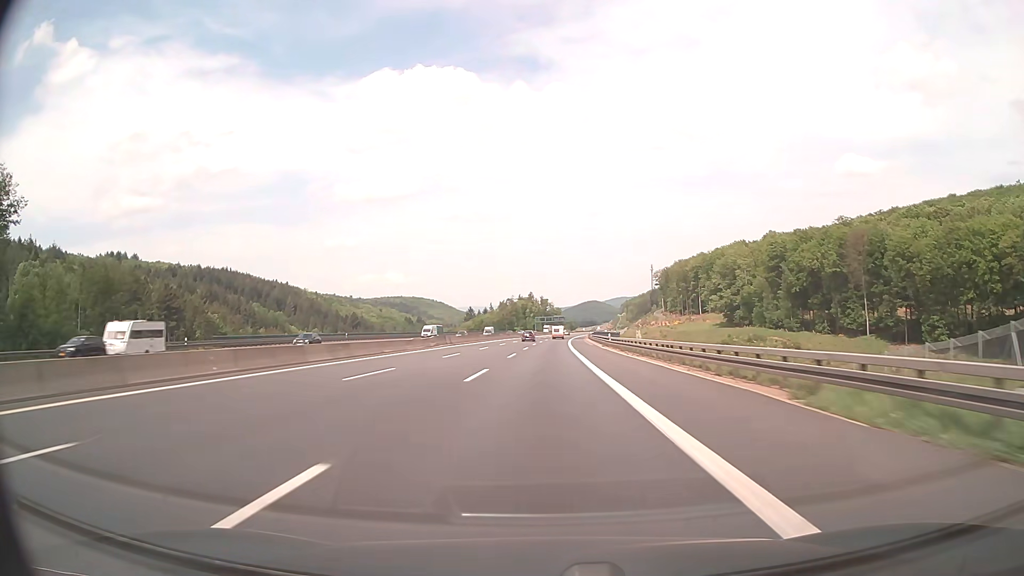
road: motorway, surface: asphalt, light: Day
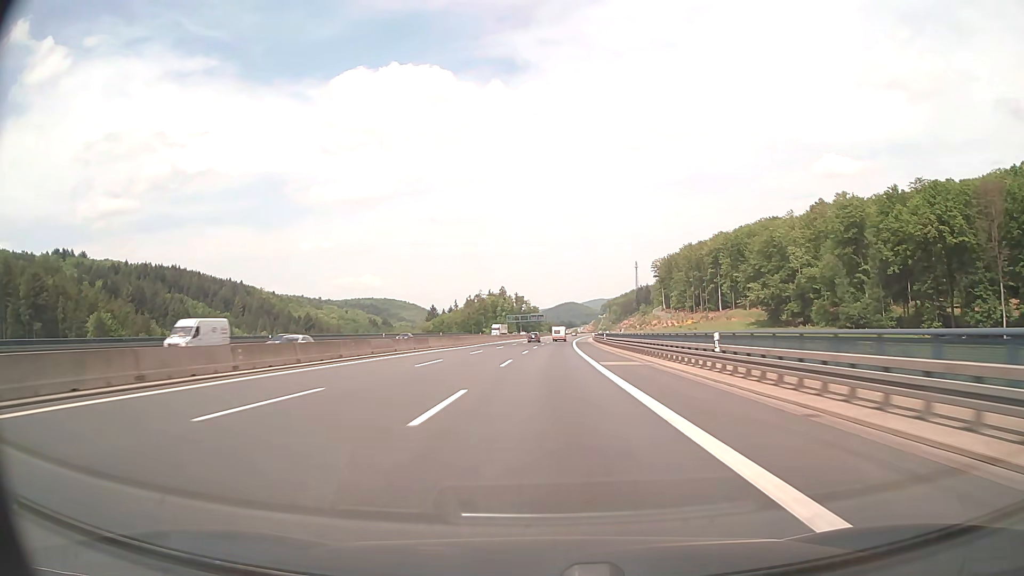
(+1.0, +80.2) m; +2°
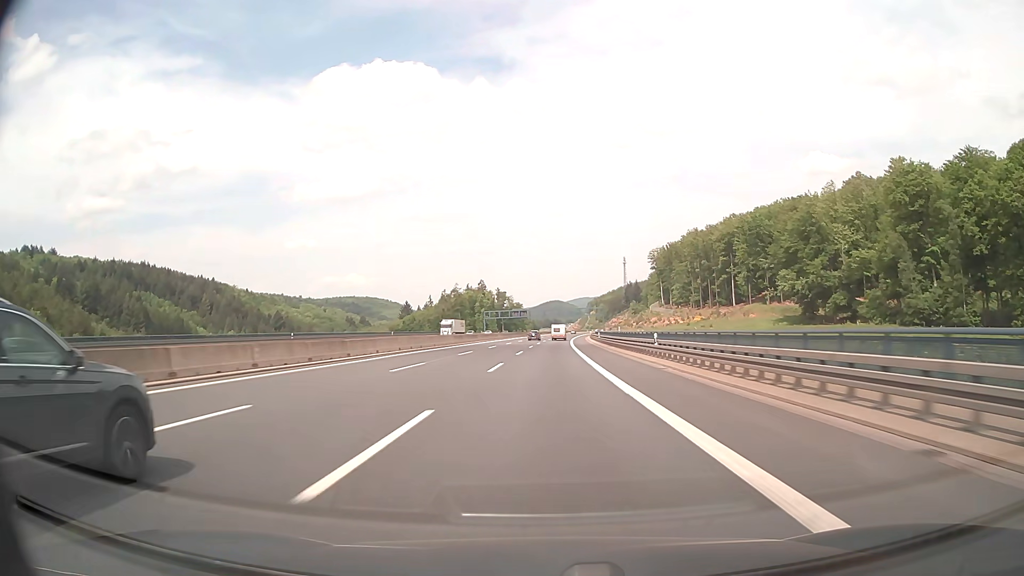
(+0.5, +40.0) m; +1°
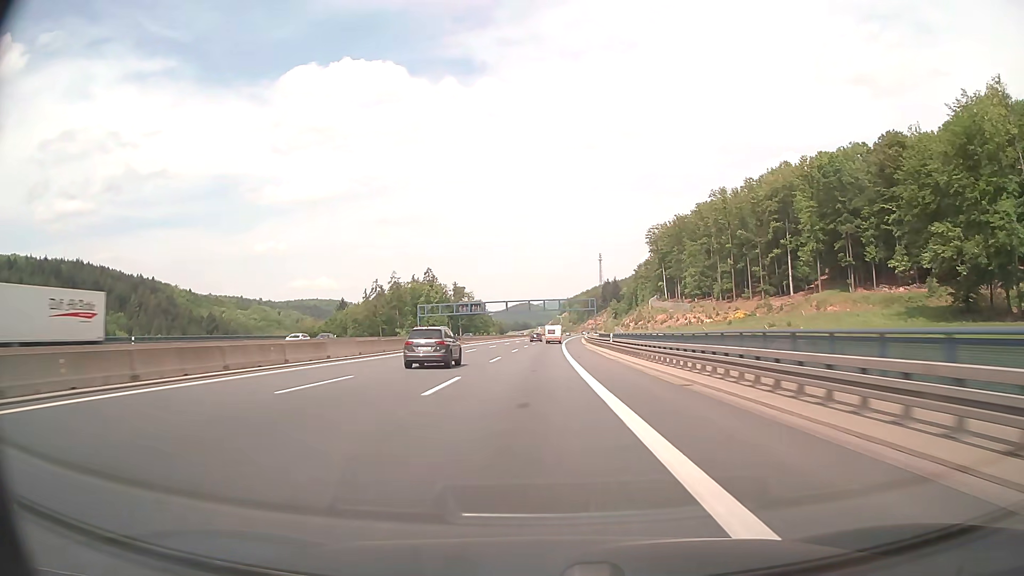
(+2.0, +80.2) m; +3°
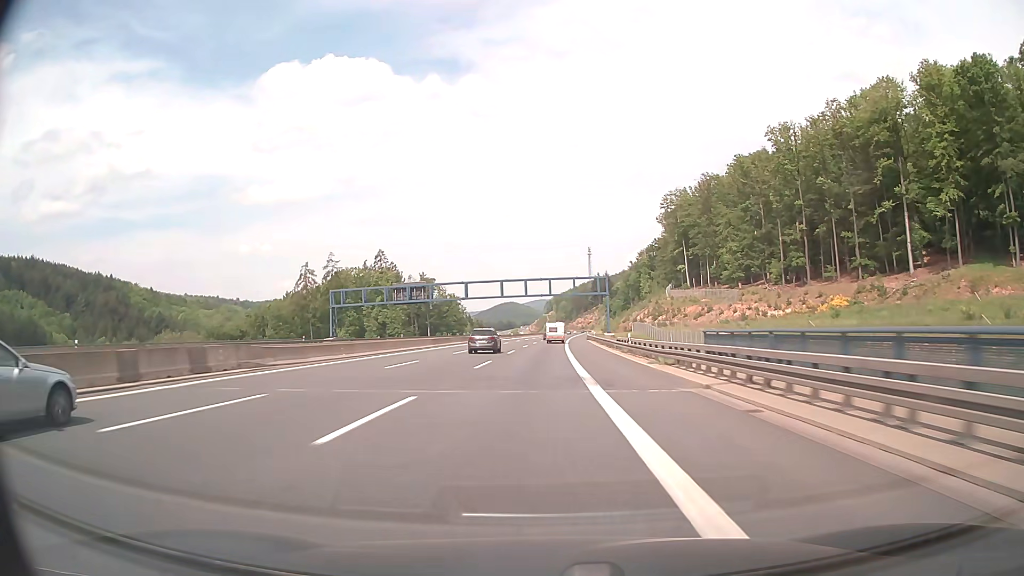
(+0.7, +60.3) m; +1°
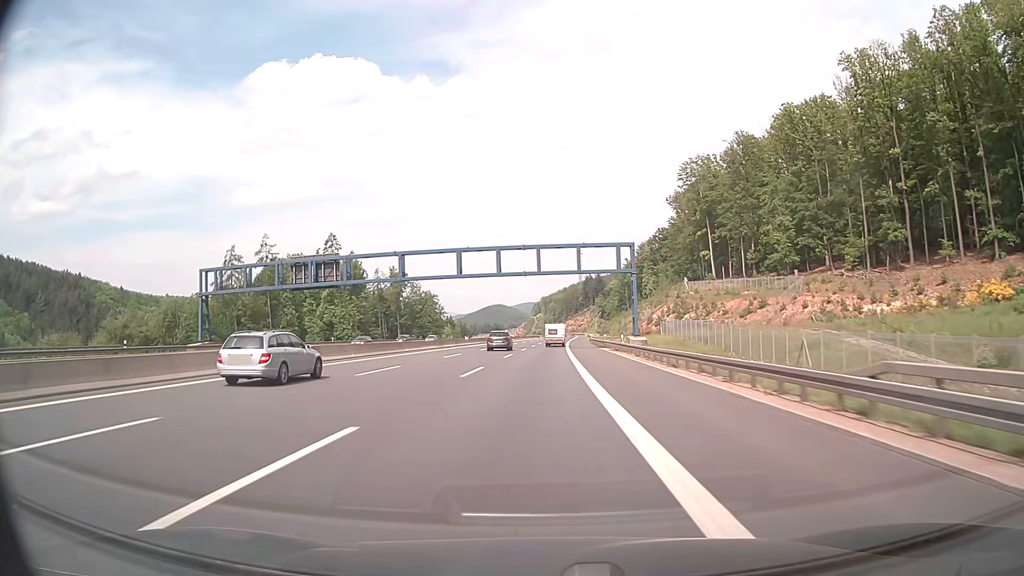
(+0.4, +40.3) m; +1°
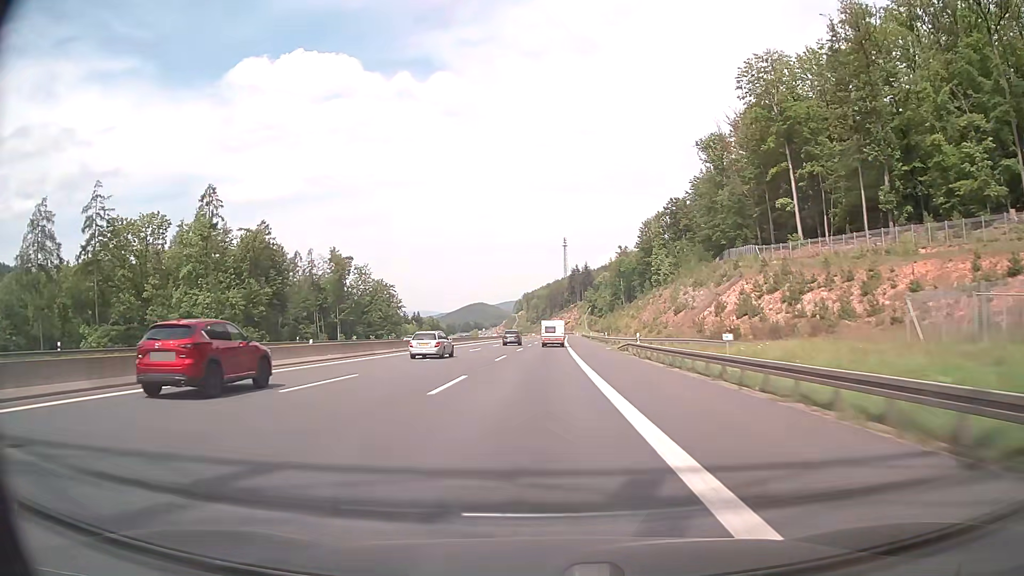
(+0.9, +60.2) m; +2°
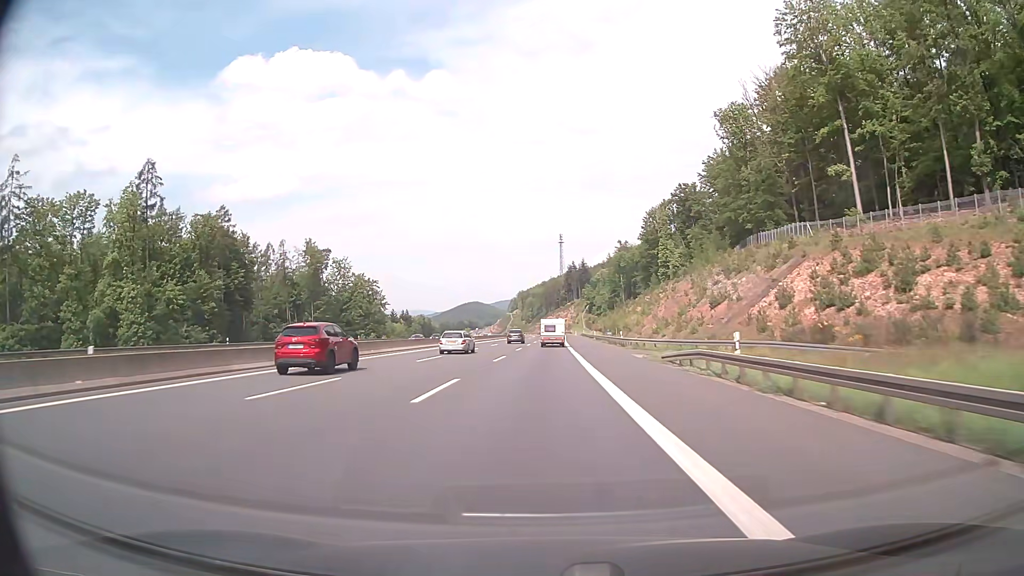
(+0.1, +19.8) m; +1°
